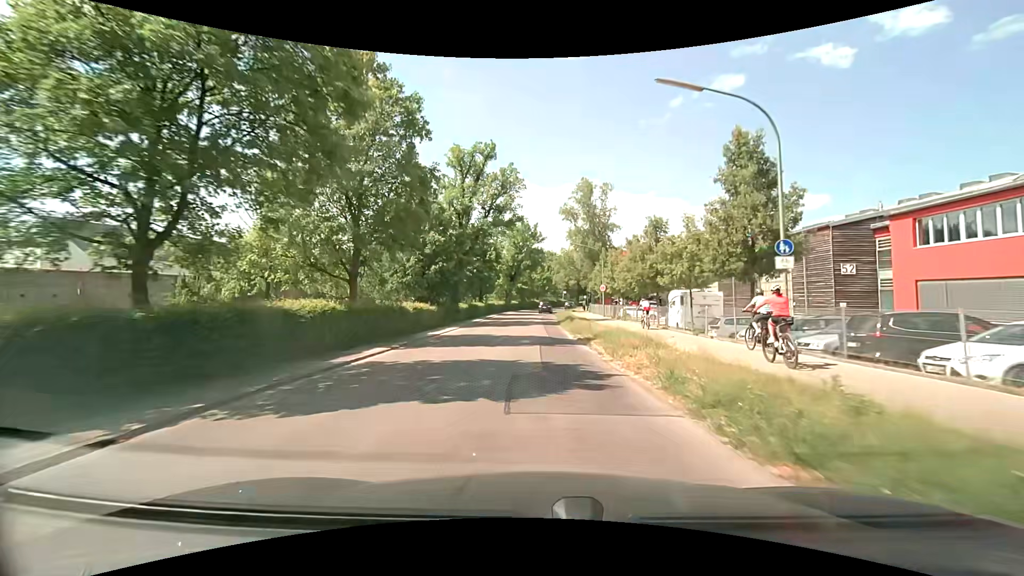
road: secondary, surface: asphalt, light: Day
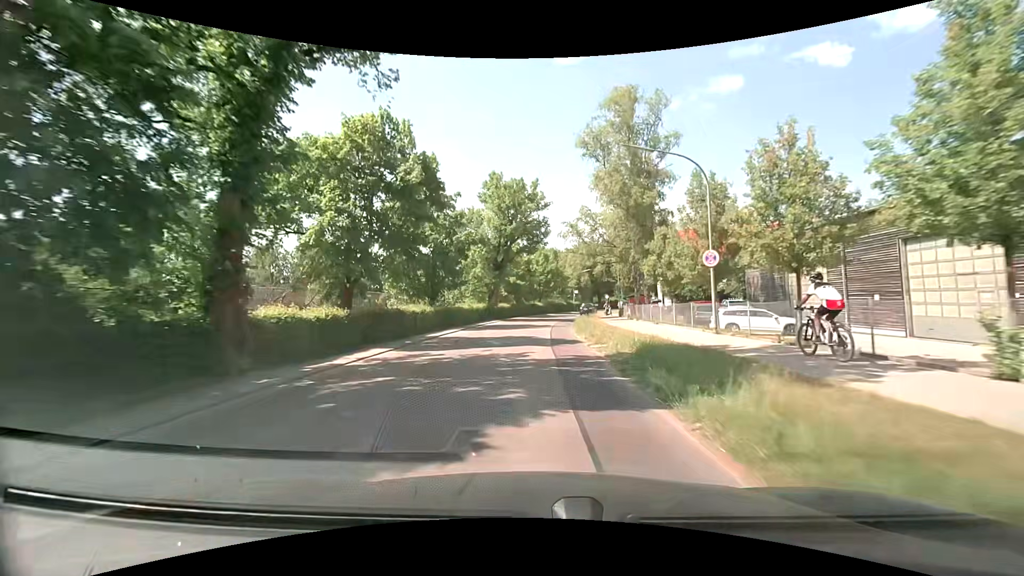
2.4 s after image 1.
(-0.2, +30.8) m; 0°
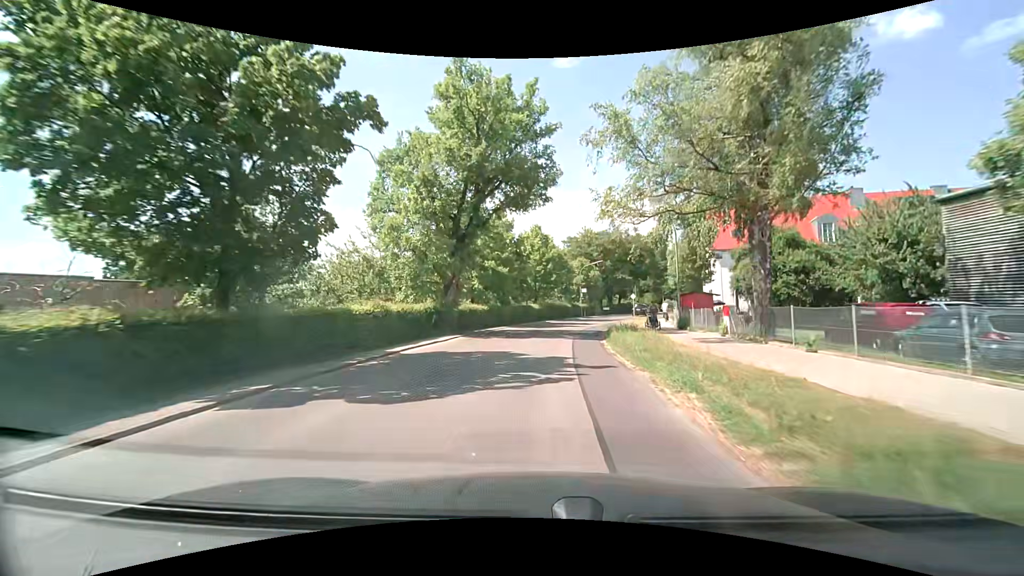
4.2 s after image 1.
(-0.1, +23.2) m; -1°
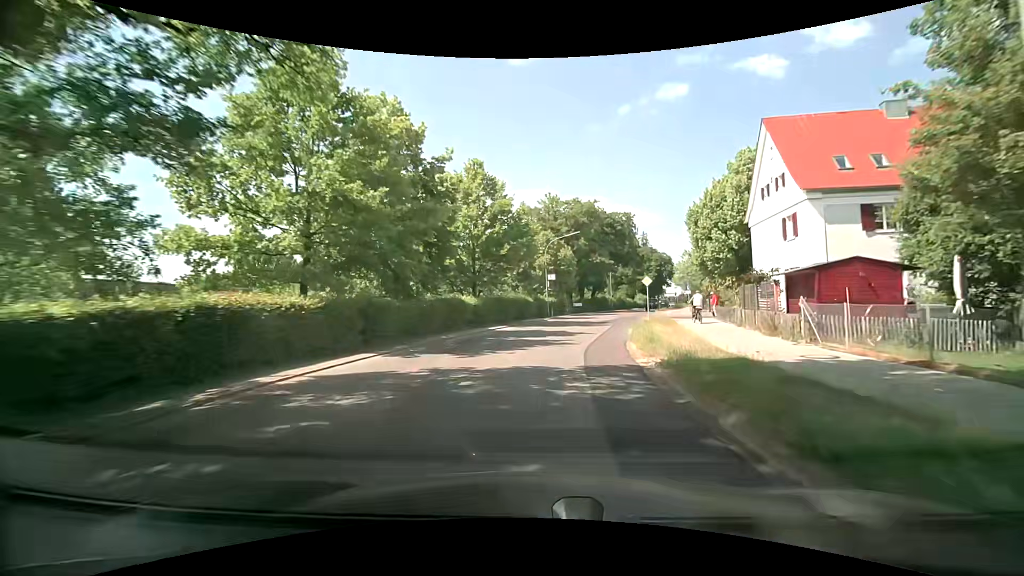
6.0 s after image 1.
(+1.2, +23.2) m; +6°
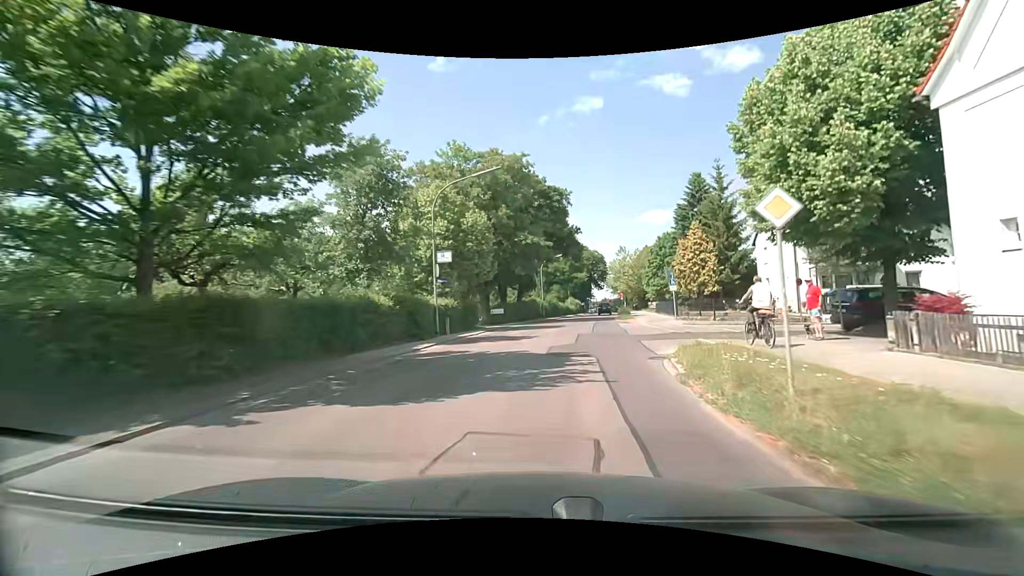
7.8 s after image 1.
(+1.4, +22.1) m; +9°
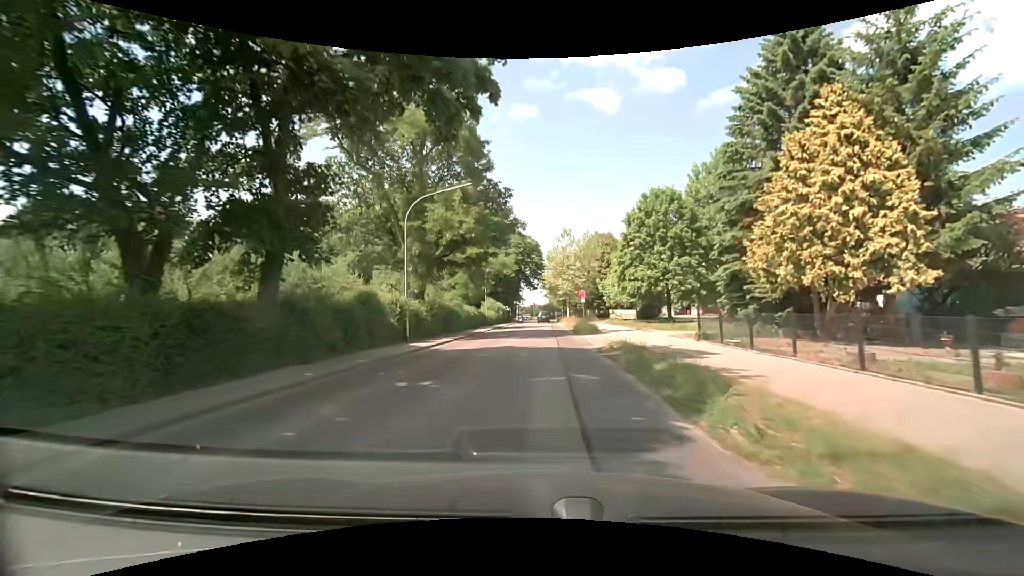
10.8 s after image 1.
(+3.1, +35.0) m; +8°
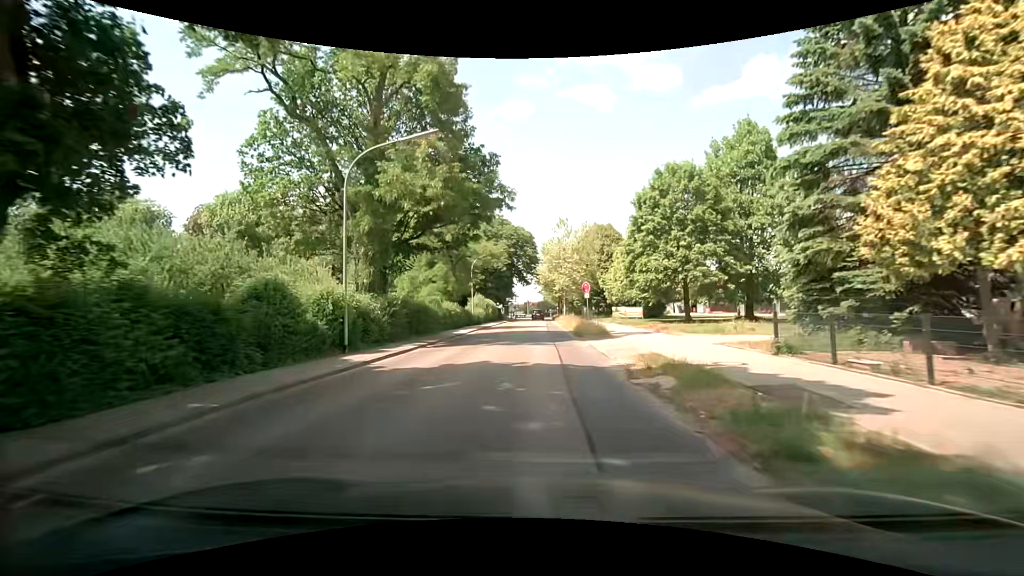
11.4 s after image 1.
(+0.1, +6.9) m; +1°
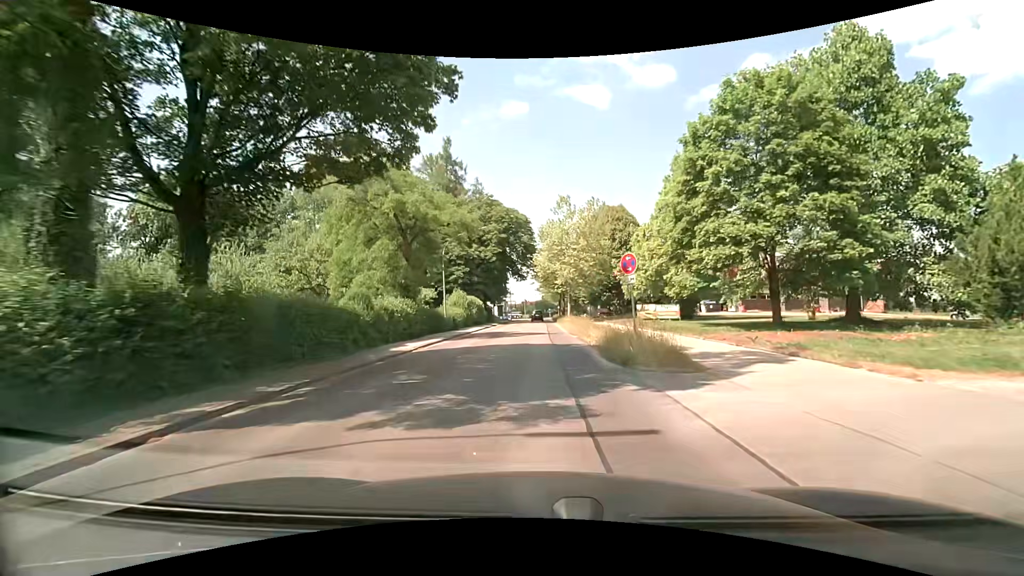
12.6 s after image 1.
(0.0, +13.8) m; -1°
(0, +10) (0, +20) (0, +30) (0, +40) (0, +50) (+1, +60) (+1, +70) (+1, +80) (+1, +90) (+1, +100) m
